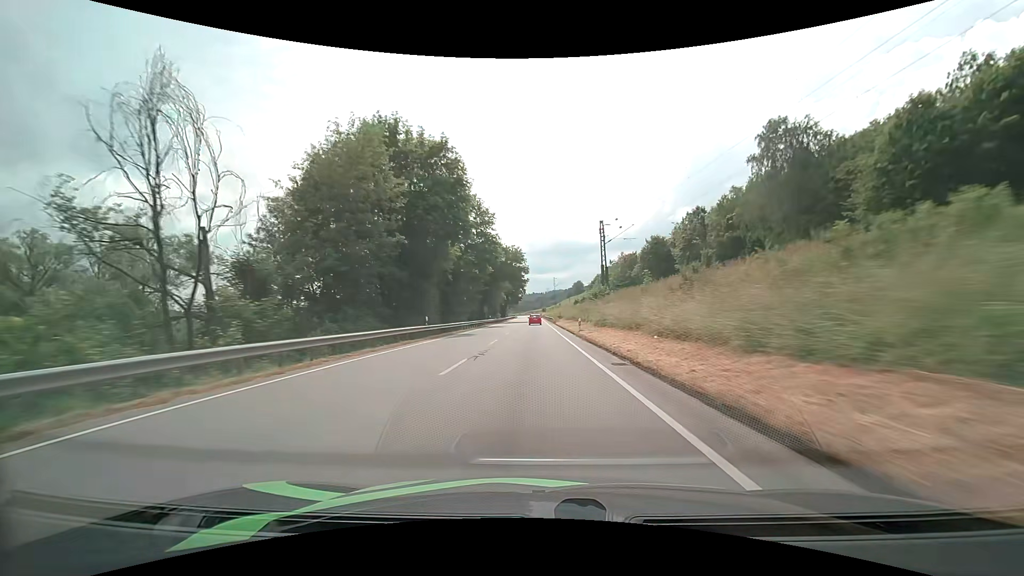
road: primary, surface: asphalt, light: Day
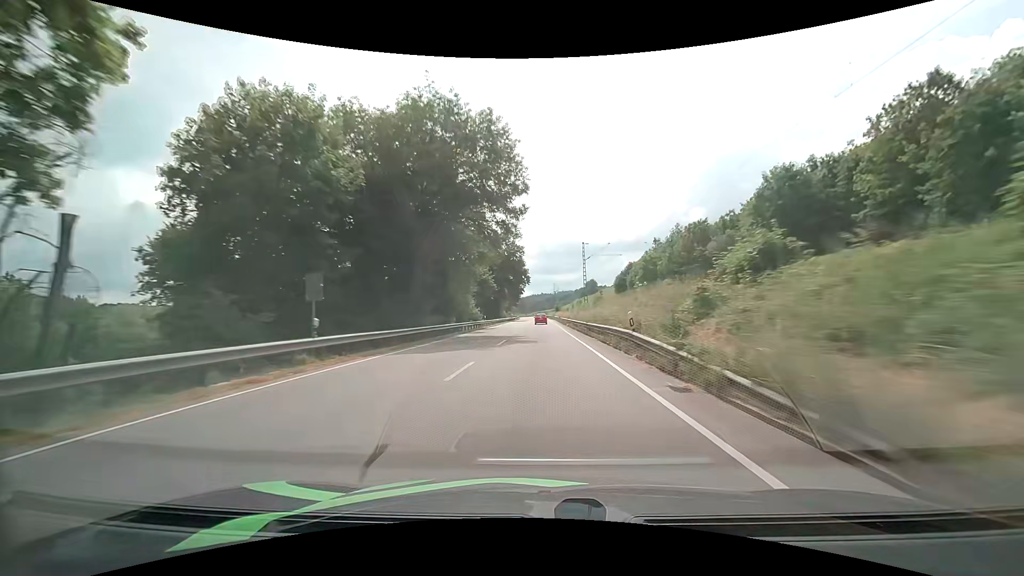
(-0.7, +62.5) m; -1°
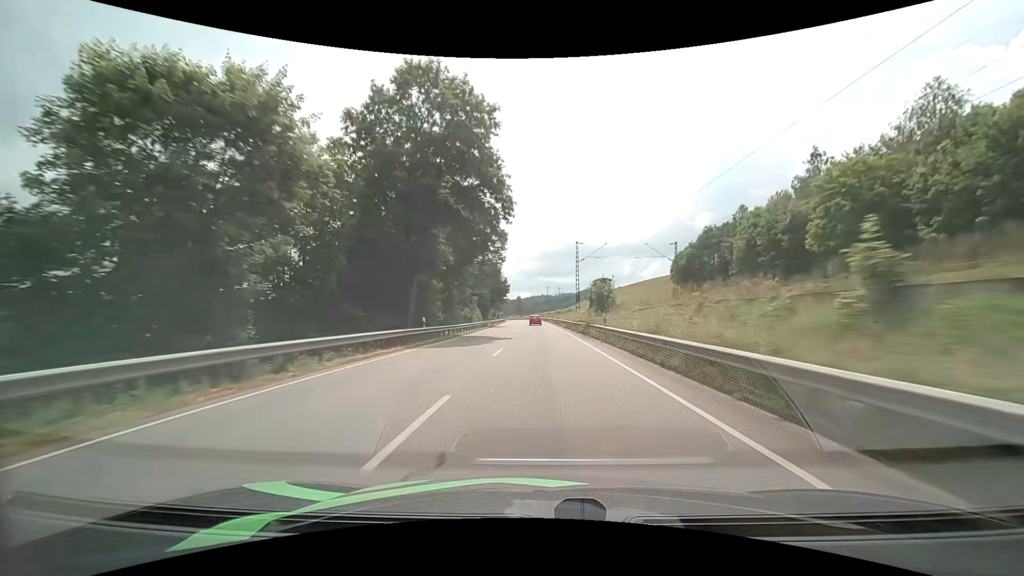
(-0.4, +79.3) m; 0°
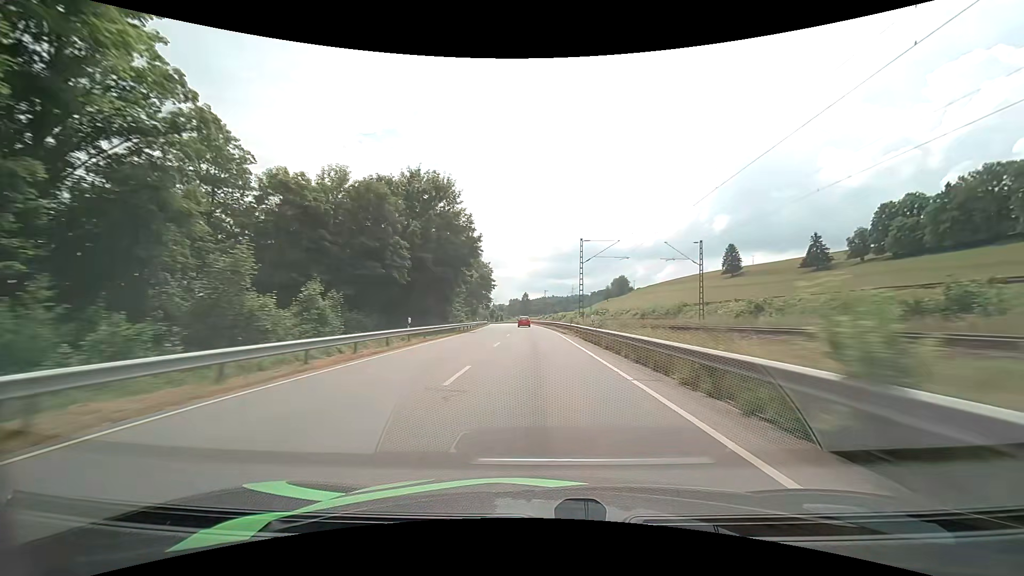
(-0.8, +80.7) m; -1°
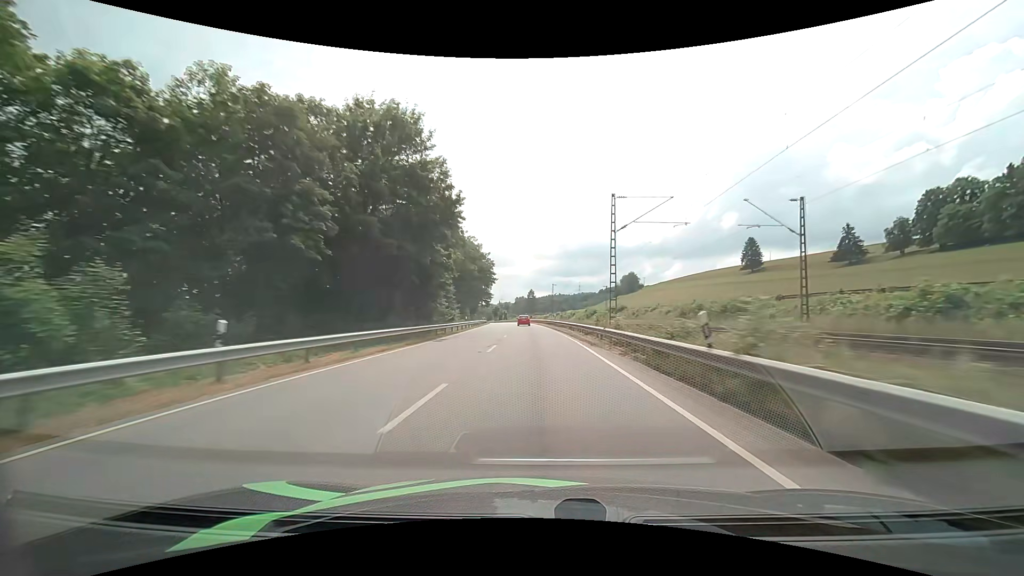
(-0.1, +16.2) m; 0°
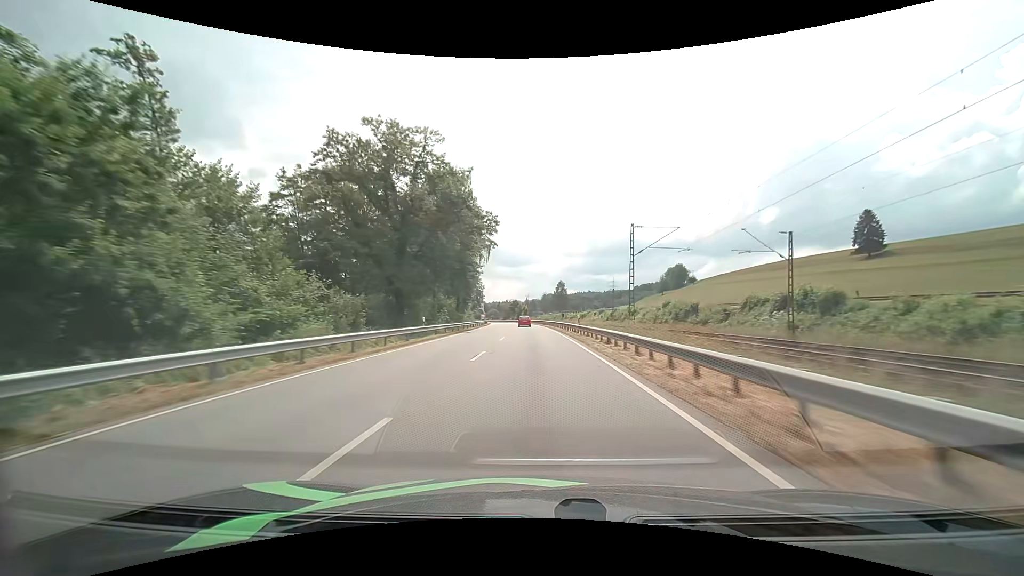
(-1.8, +64.5) m; -3°
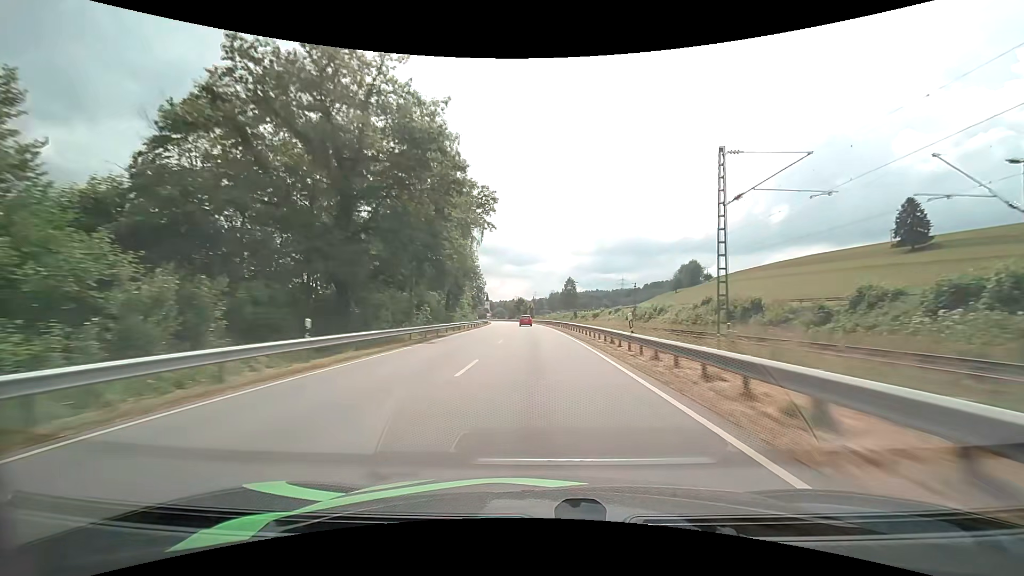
(-0.1, +16.1) m; -1°
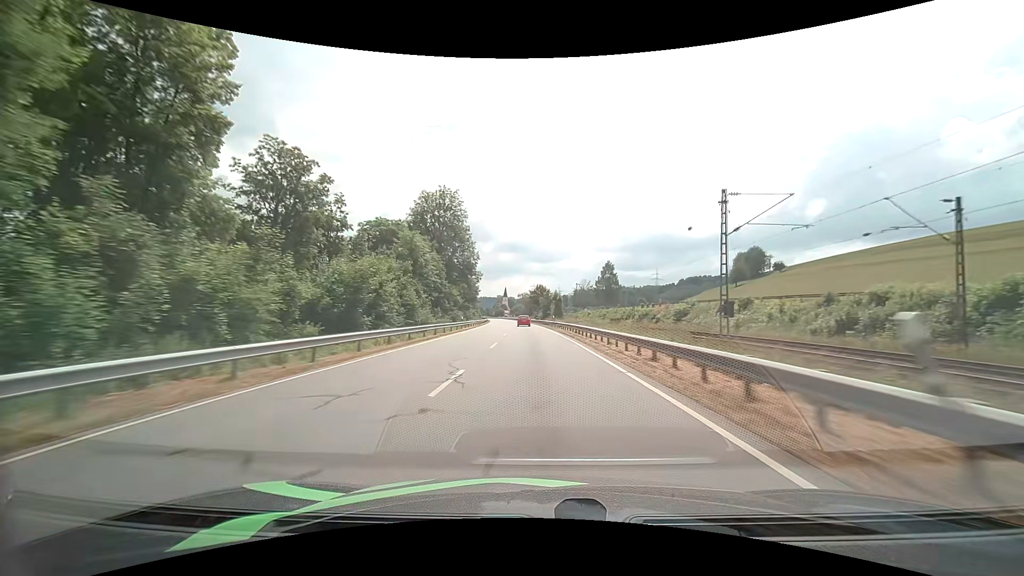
(-1.5, +64.0) m; -3°
(0, +10) (0, +20) (0, +30) (-1, +40) (-1, +50) (-1, +60) (-2, +70) (-3, +80) (-3, +90) (-4, +100) m
